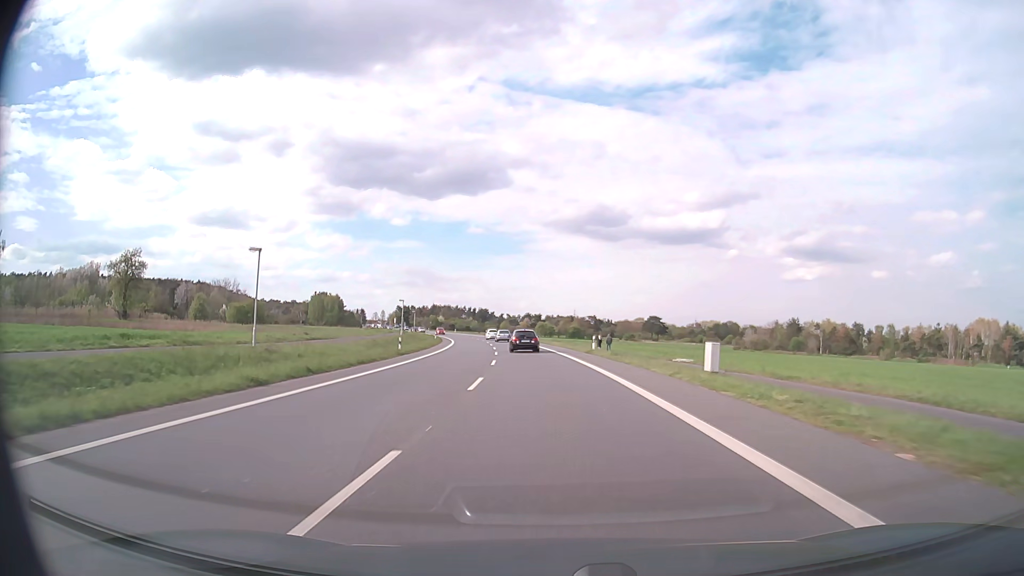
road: primary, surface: asphalt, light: Day
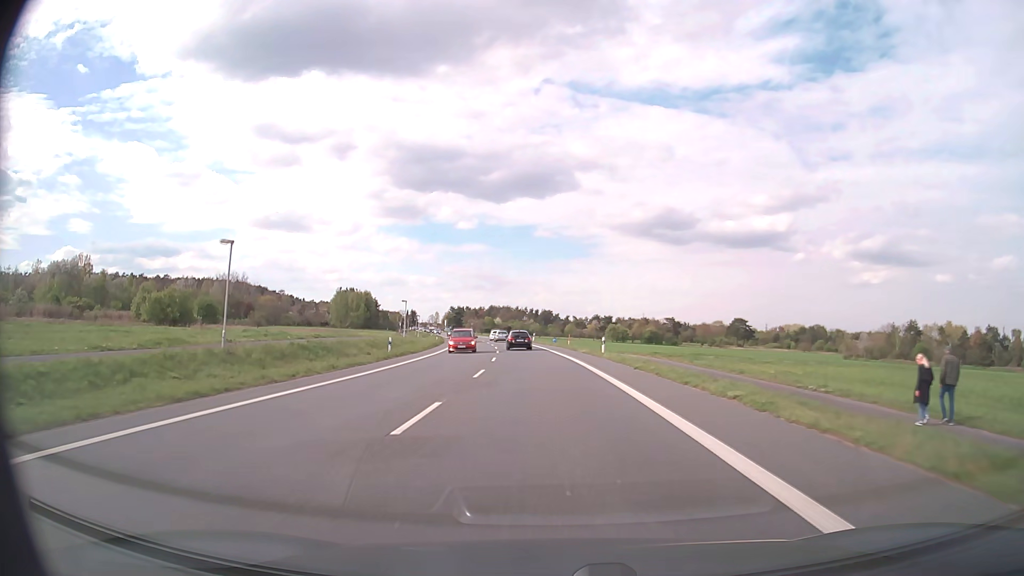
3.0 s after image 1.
(-2.8, +55.4) m; -6°
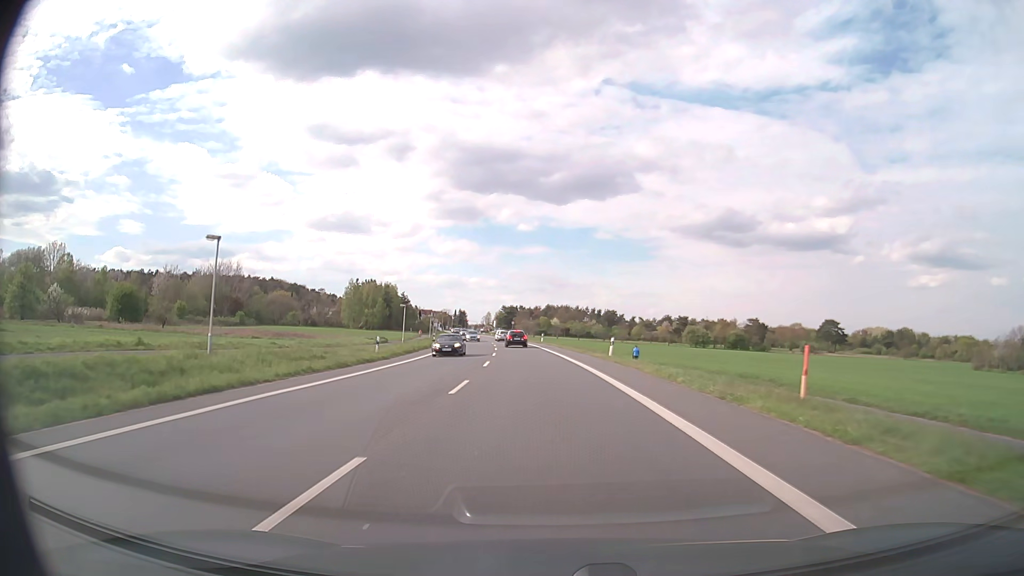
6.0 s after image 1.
(-2.4, +53.2) m; -5°
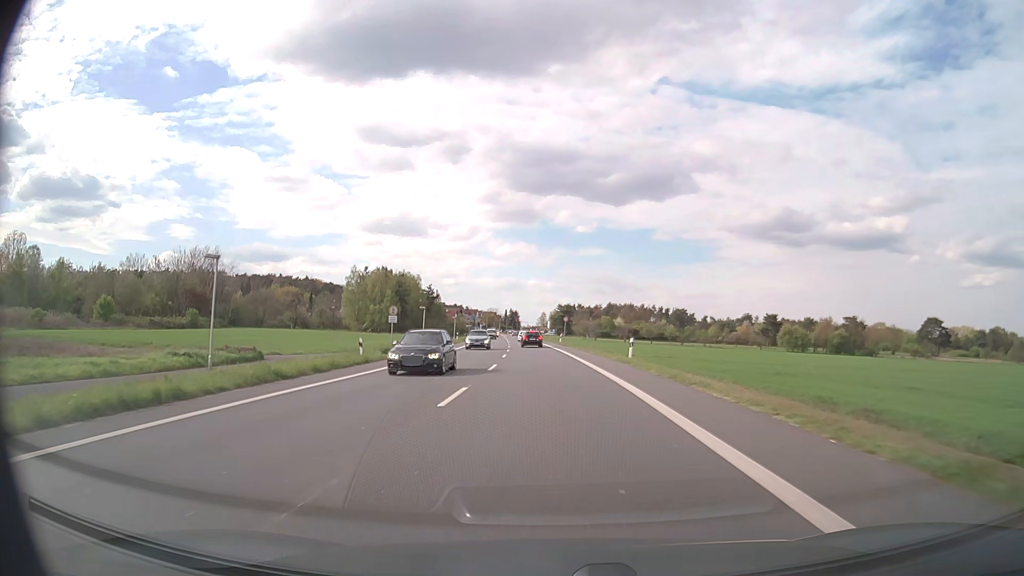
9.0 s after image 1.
(-2.2, +50.9) m; -5°
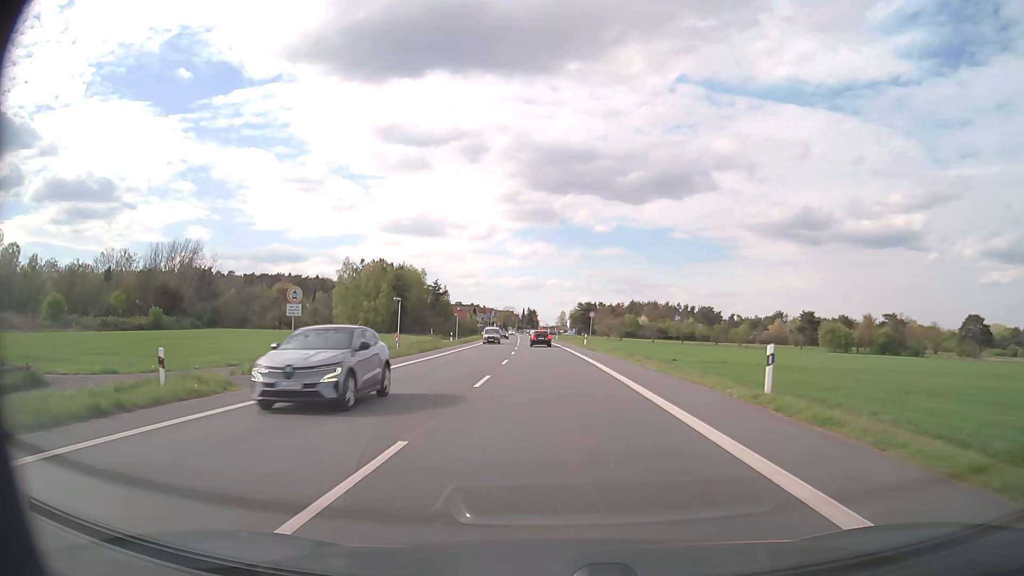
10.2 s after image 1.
(-0.3, +19.7) m; -2°
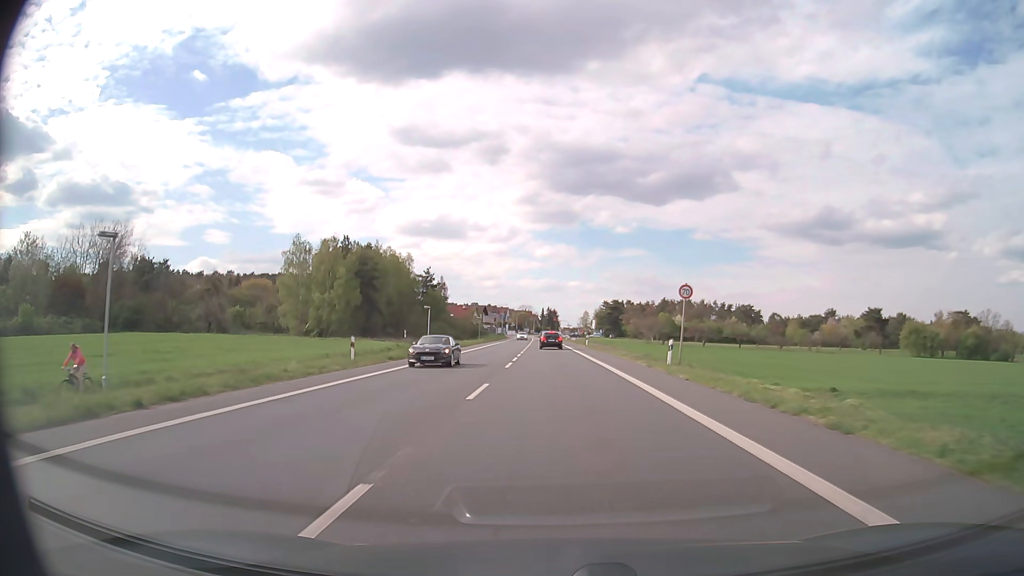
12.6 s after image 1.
(-0.8, +38.4) m; -2°
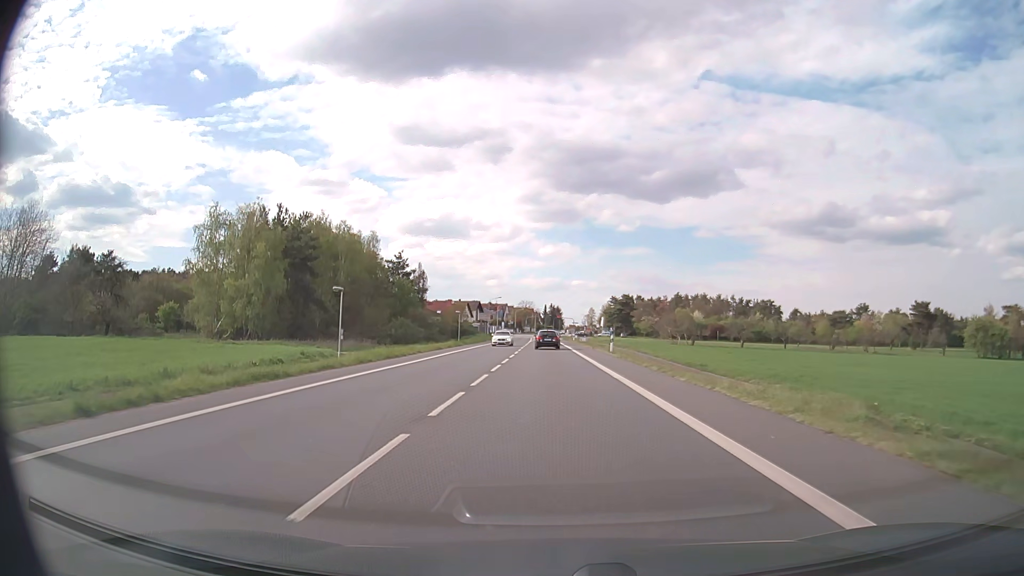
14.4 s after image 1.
(0.0, +27.7) m; 0°
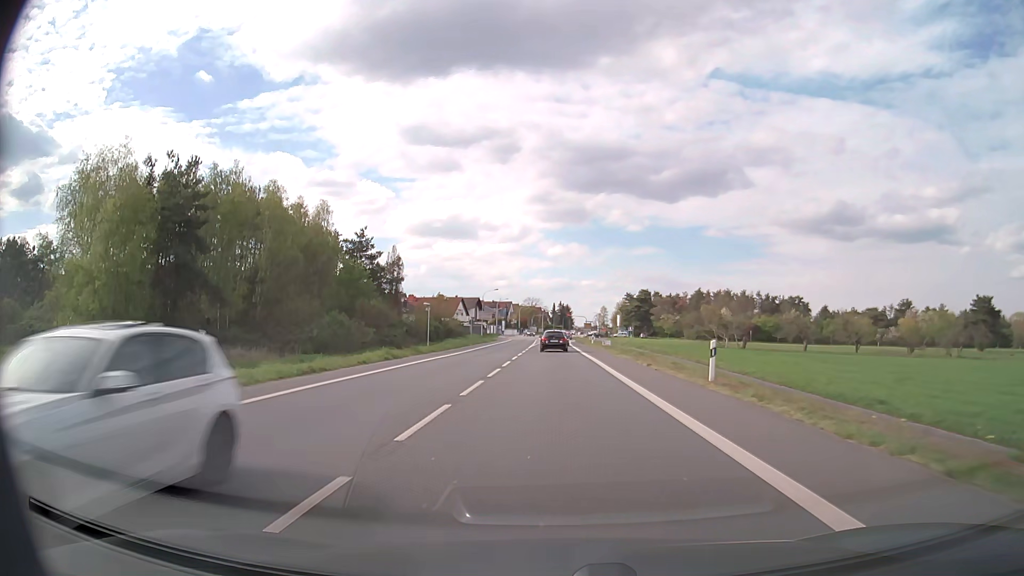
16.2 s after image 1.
(-0.2, +26.7) m; -1°
(0, +10) (0, +20) (0, +30) (0, +40) (0, +50) (0, +60) (0, +70) (0, +80) (0, +90) (+1, +100) m
